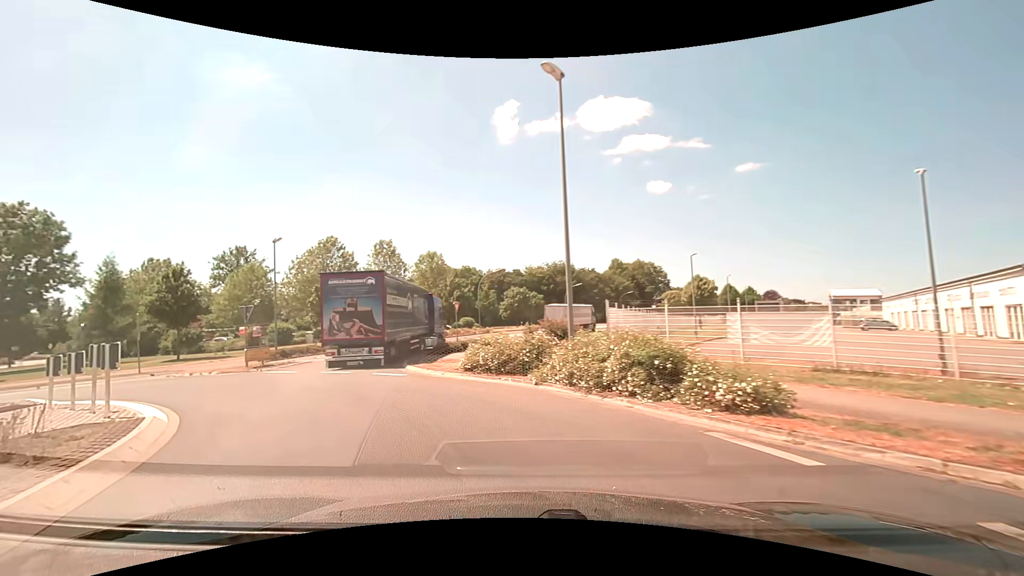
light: Day
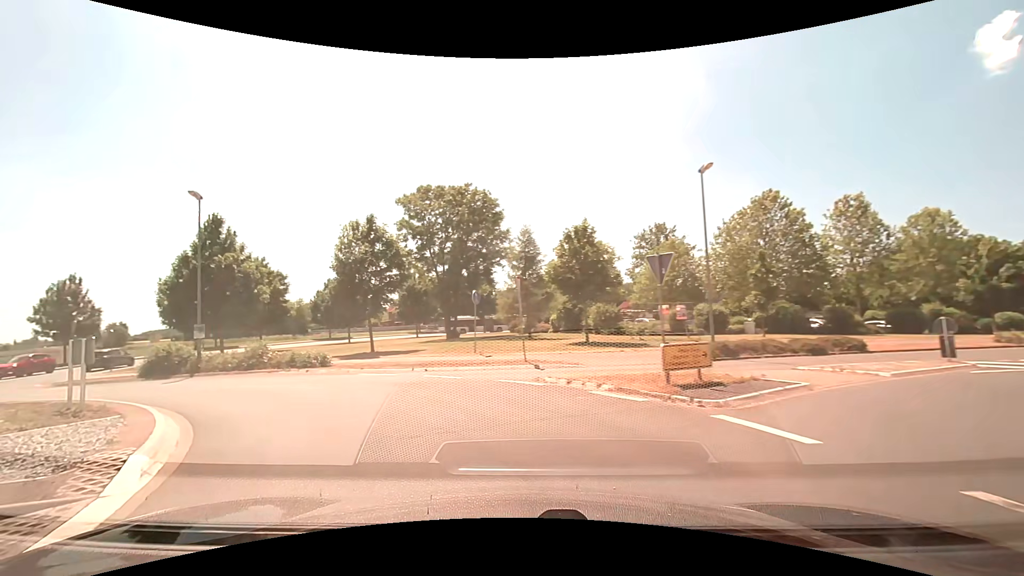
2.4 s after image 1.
(-5.7, +14.0) m; -45°
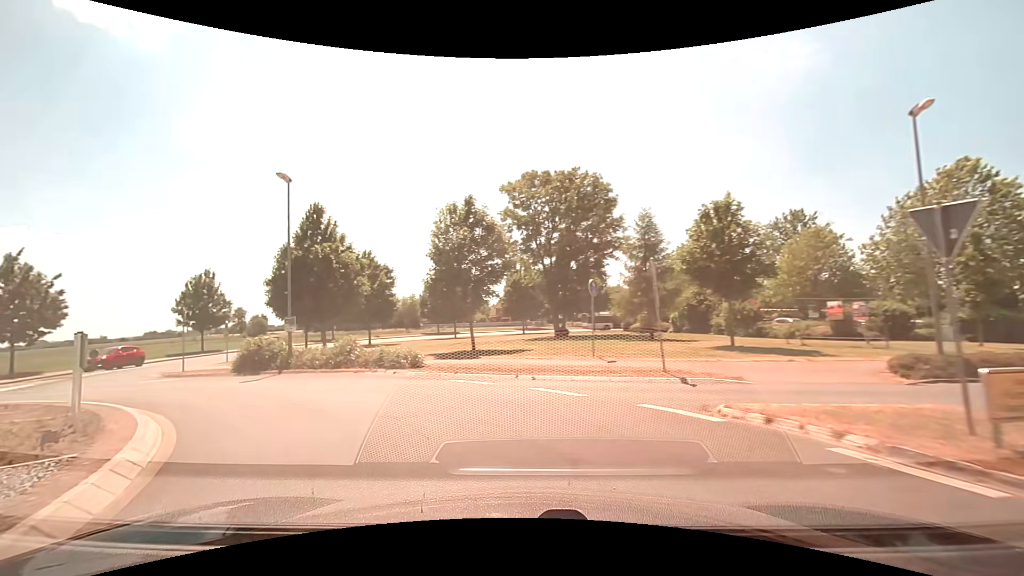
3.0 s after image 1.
(-0.4, +4.2) m; -12°
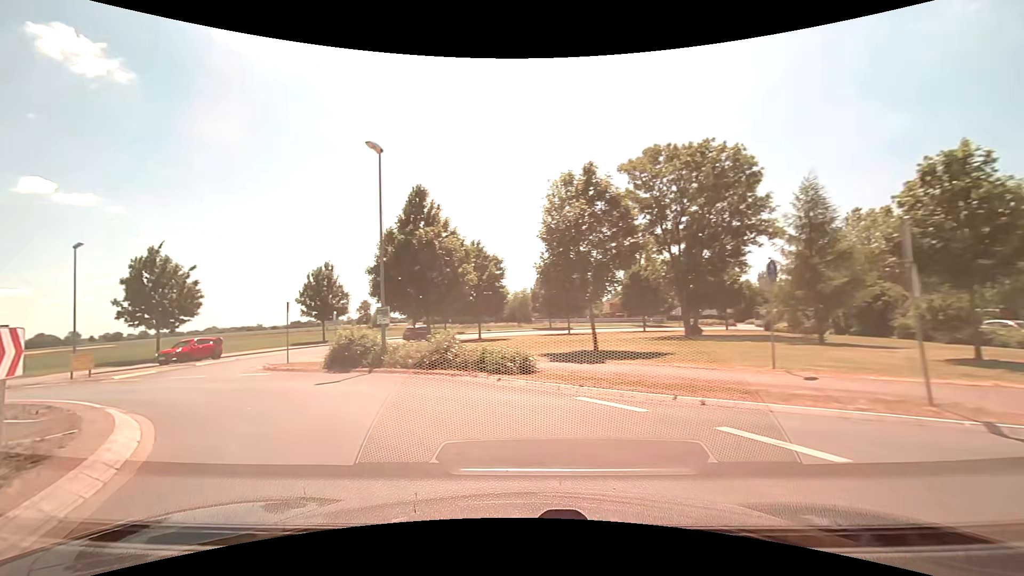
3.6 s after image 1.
(-0.4, +4.3) m; -13°
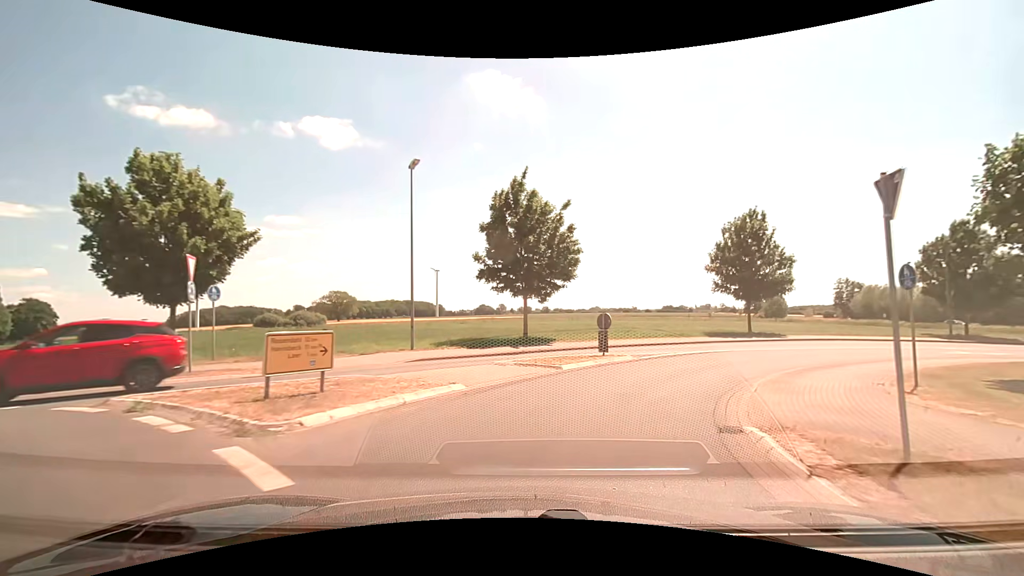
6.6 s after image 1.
(-10.2, +18.7) m; -41°
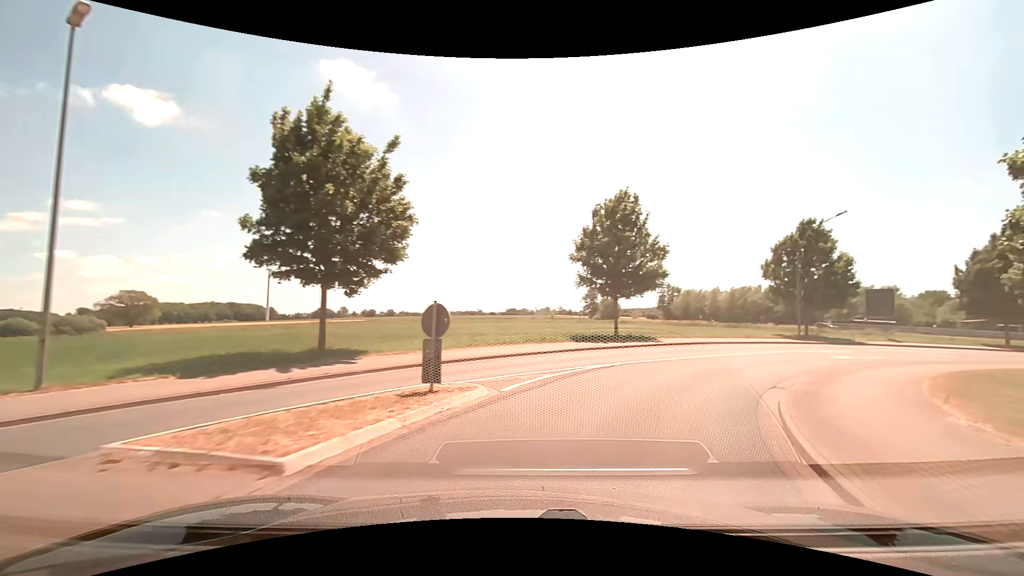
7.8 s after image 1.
(+1.1, +9.0) m; +17°
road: secondary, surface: asphalt
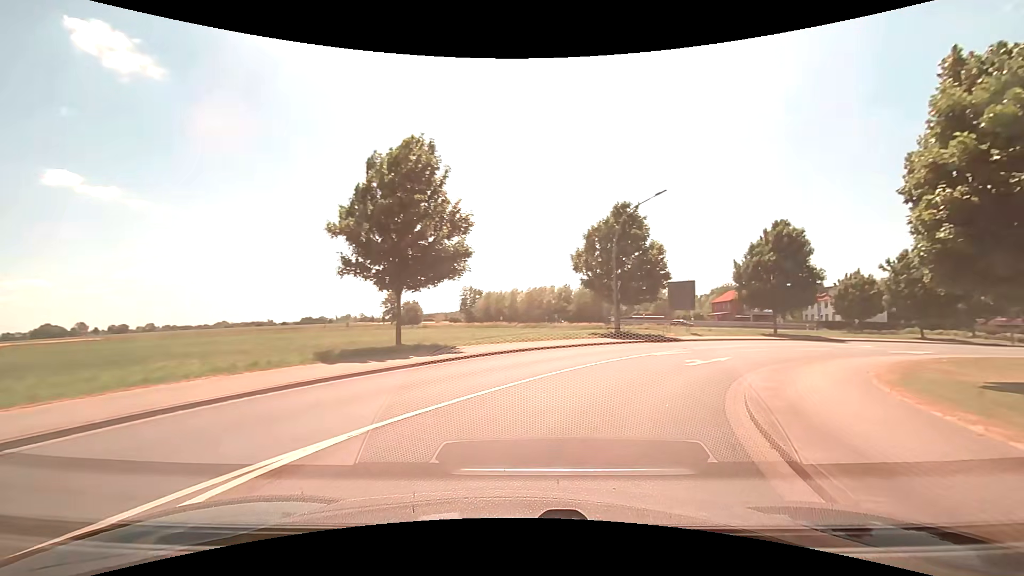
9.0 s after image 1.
(+2.0, +9.8) m; +22°
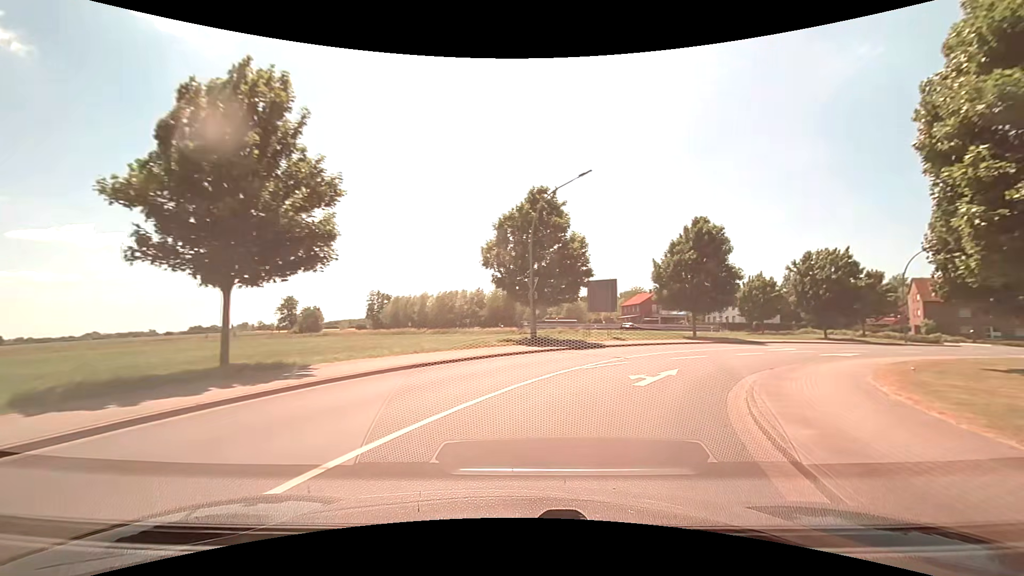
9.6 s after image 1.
(+0.5, +5.5) m; +10°
(+1, +10) (+6, +19) (+12, +26) (+20, +33) (+29, +37) (+38, +40) (+48, +42) (+58, +43) (+68, +44) (+78, +45) m
